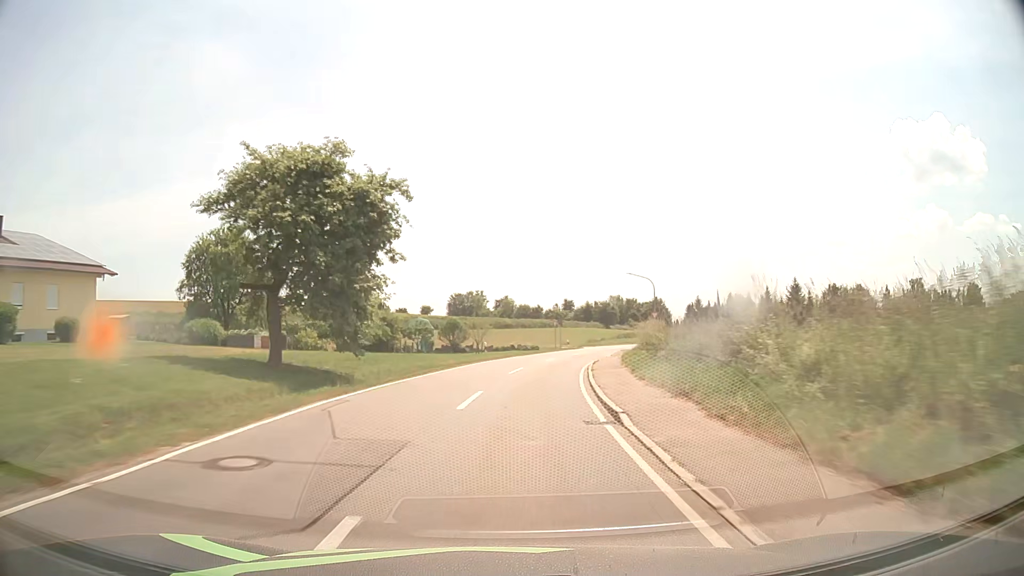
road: tertiary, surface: asphalt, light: Day
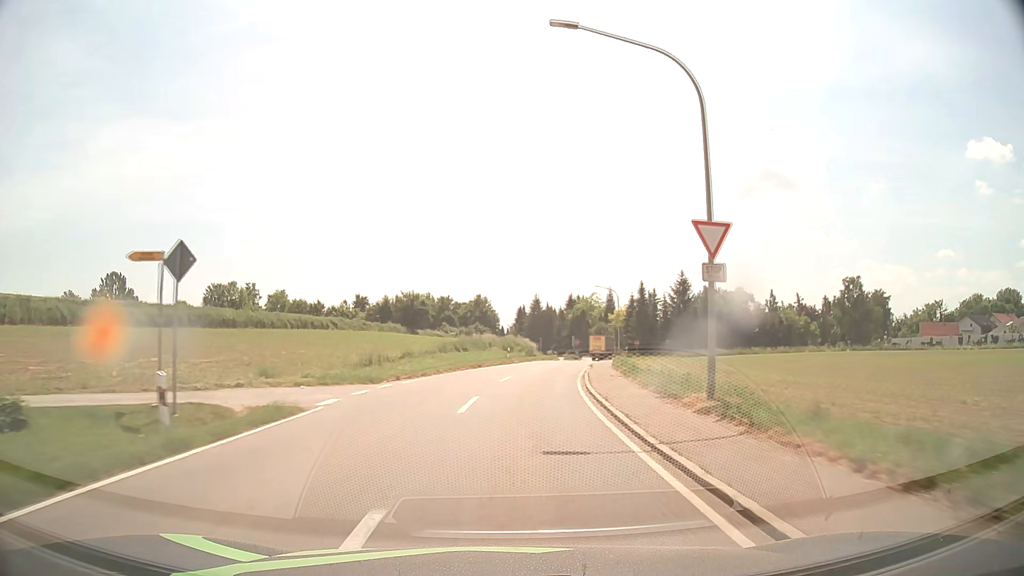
(+8.0, +57.6) m; +17°
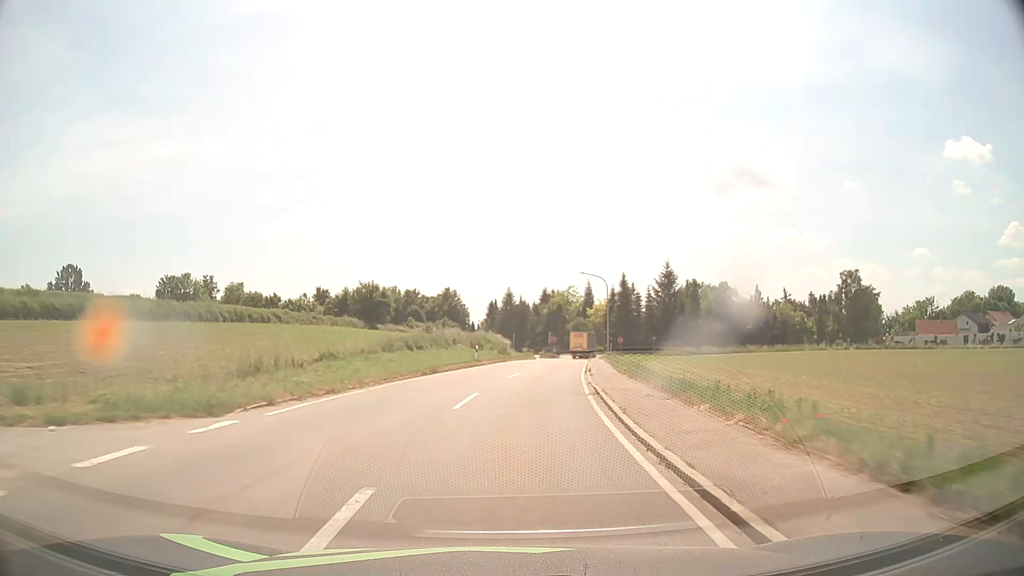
(+0.2, +11.1) m; +2°
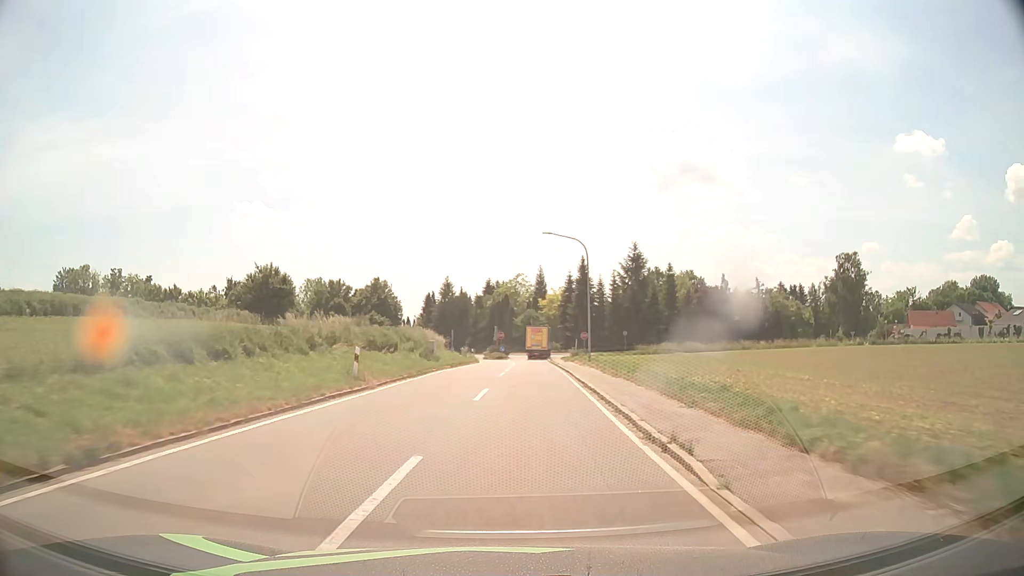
(+0.9, +21.3) m; +5°
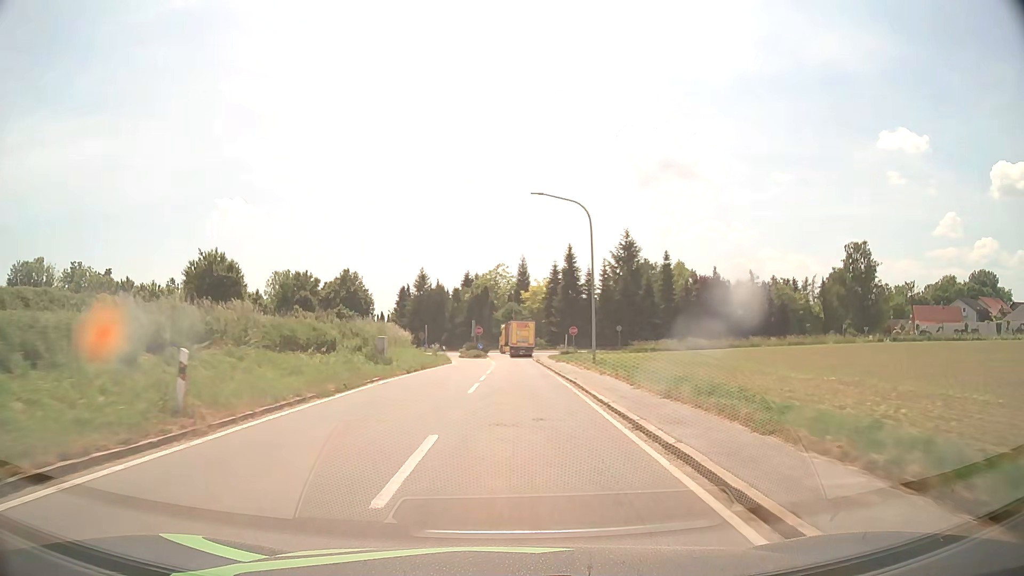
(+0.2, +10.2) m; +2°
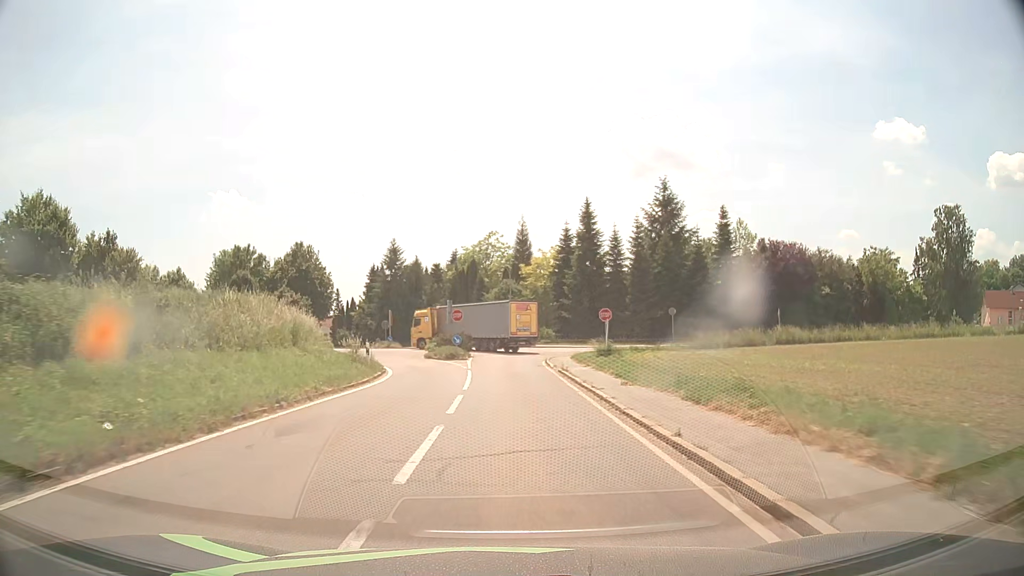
(+0.3, +27.7) m; +1°
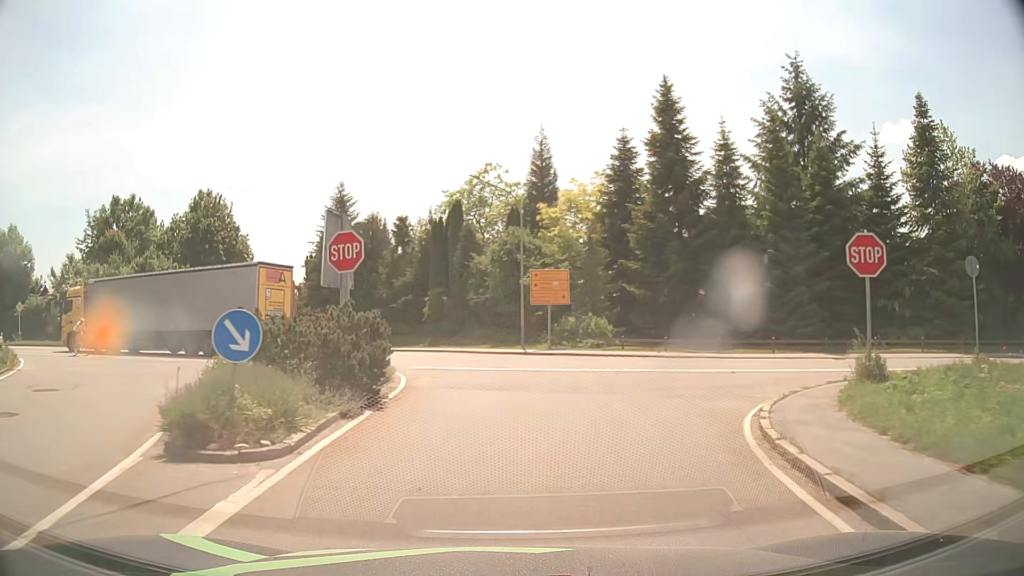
(-0.1, +35.5) m; -1°
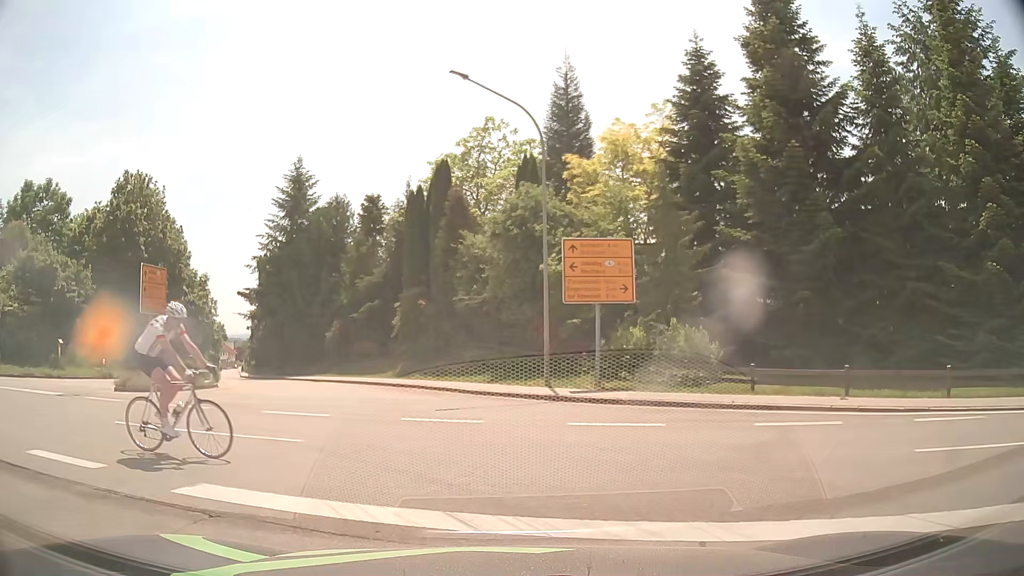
(0.0, +15.6) m; 0°
